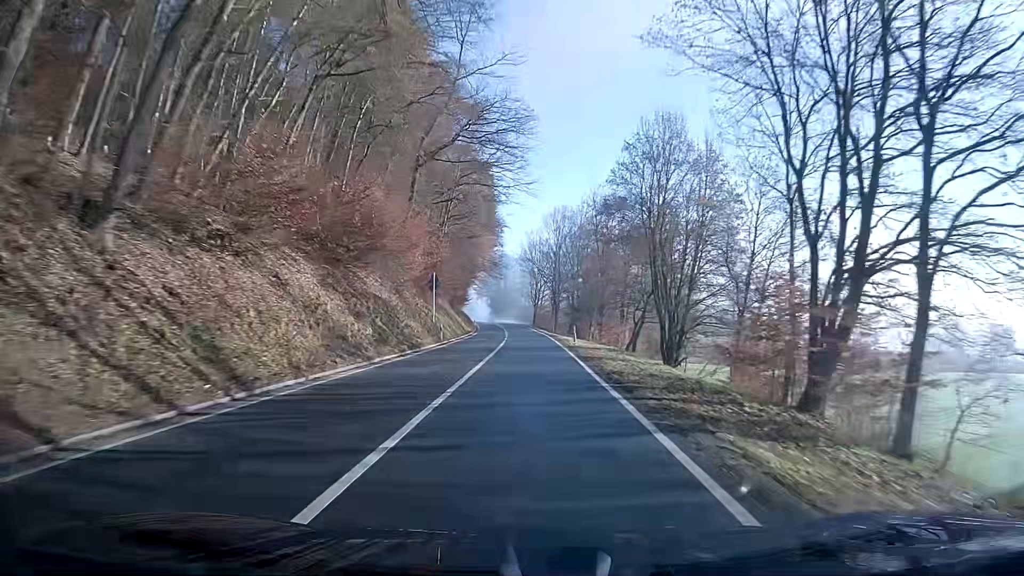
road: secondary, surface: asphalt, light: Day
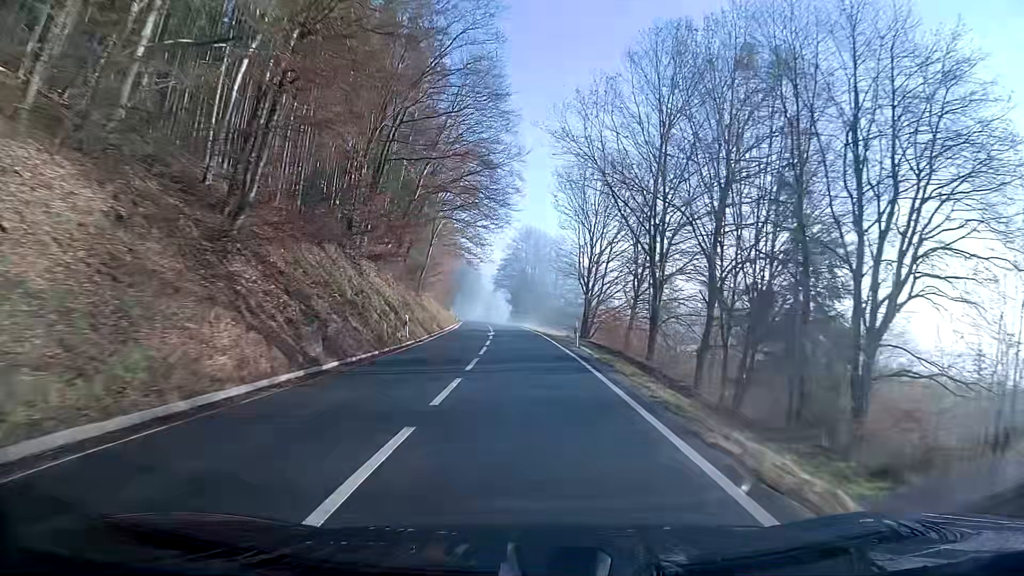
(-1.3, +63.3) m; -3°
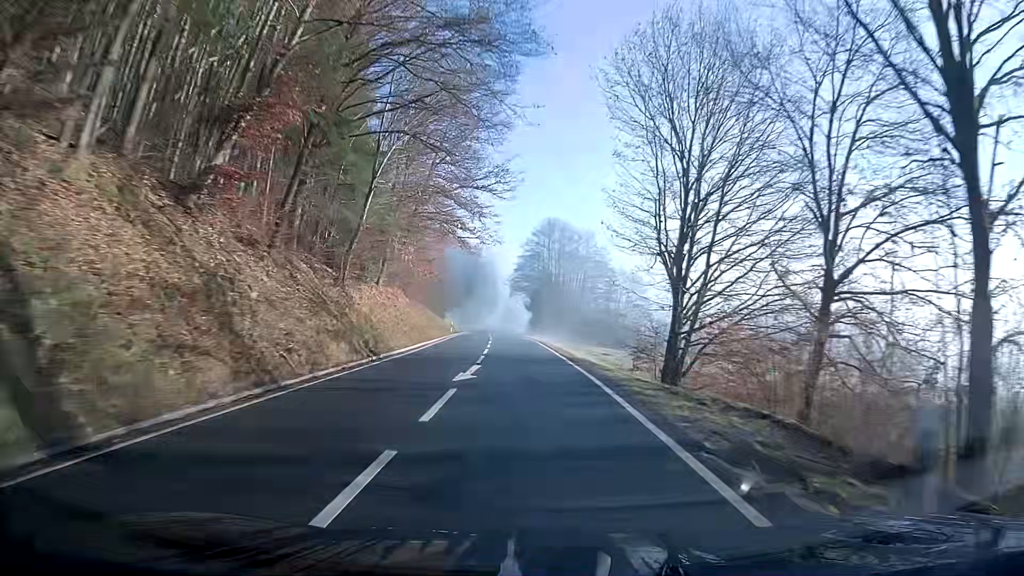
(-0.4, +25.1) m; -2°
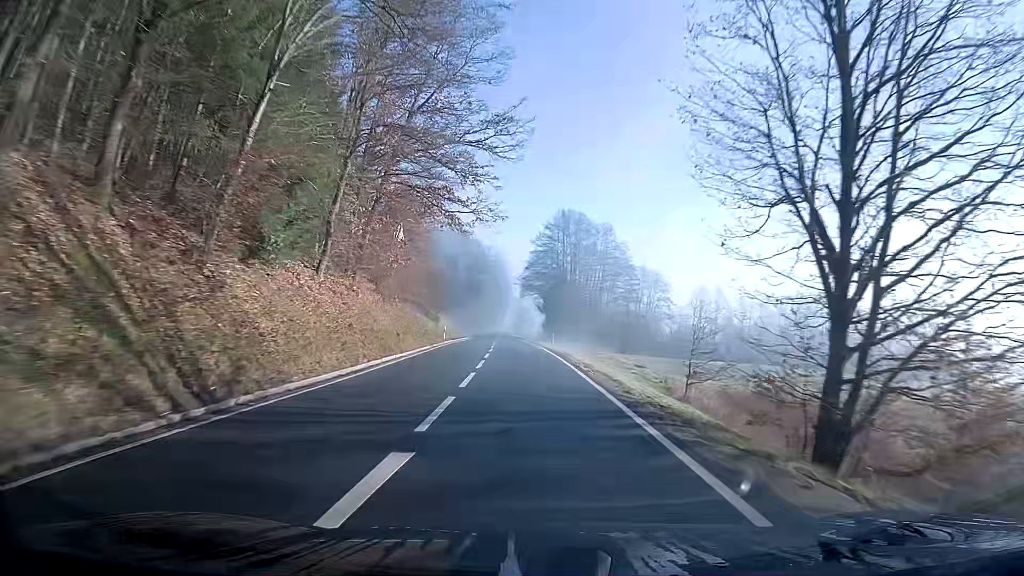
(-0.1, +12.5) m; -1°
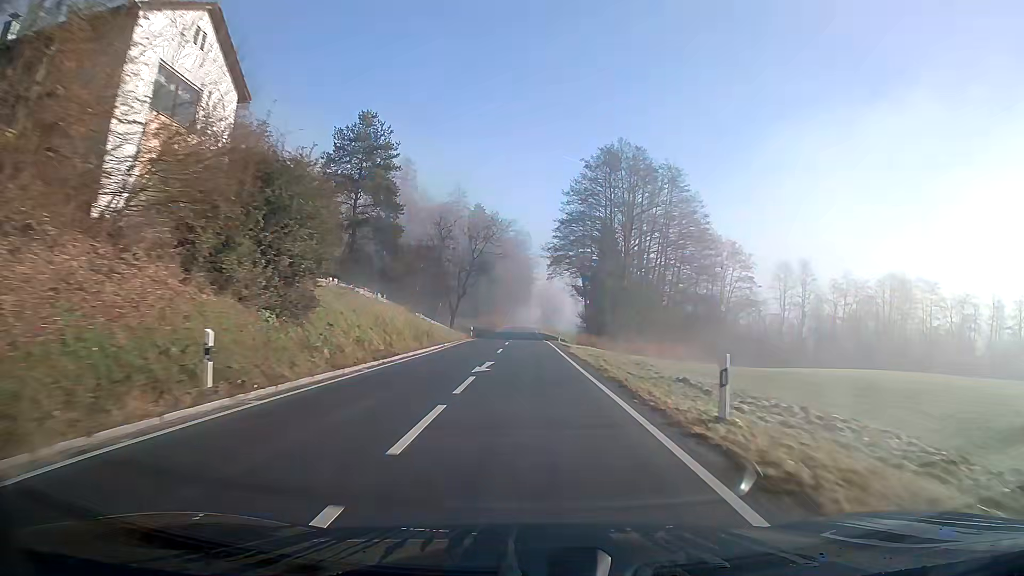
(-0.8, +37.8) m; -2°
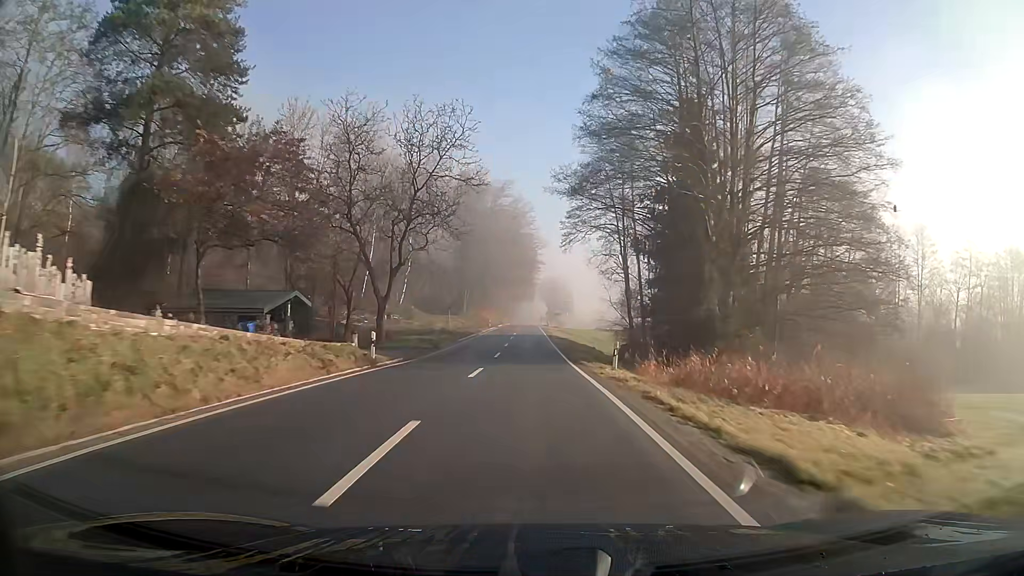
(-0.1, +38.4) m; 0°
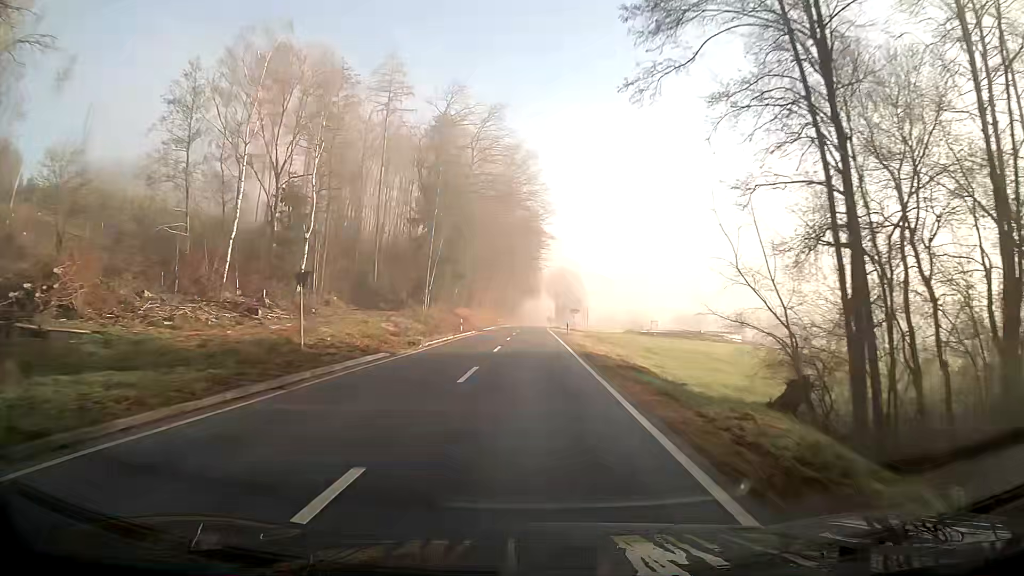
(-0.2, +38.9) m; -1°
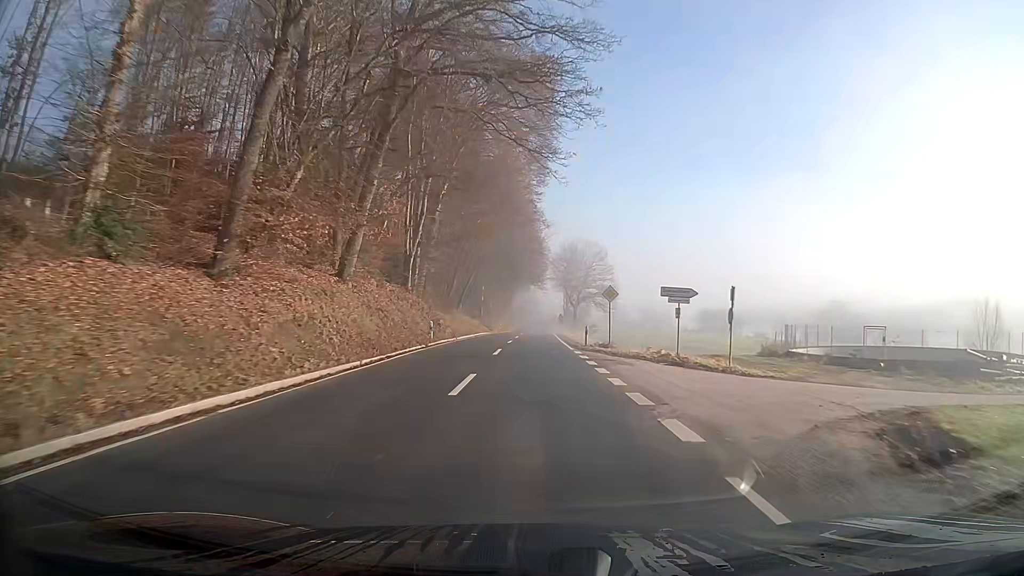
(+0.1, +62.5) m; +1°
